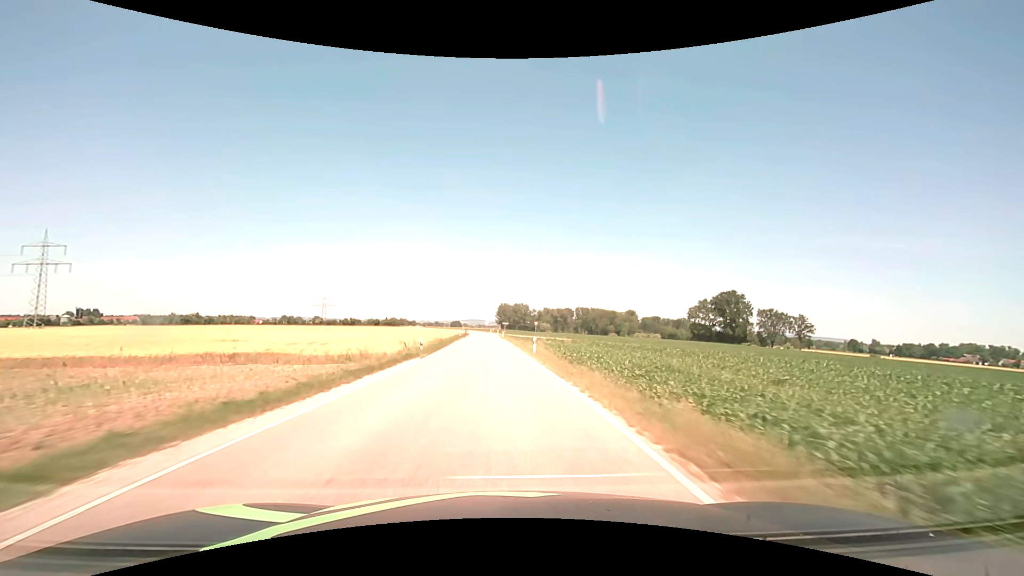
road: secondary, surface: asphalt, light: Day
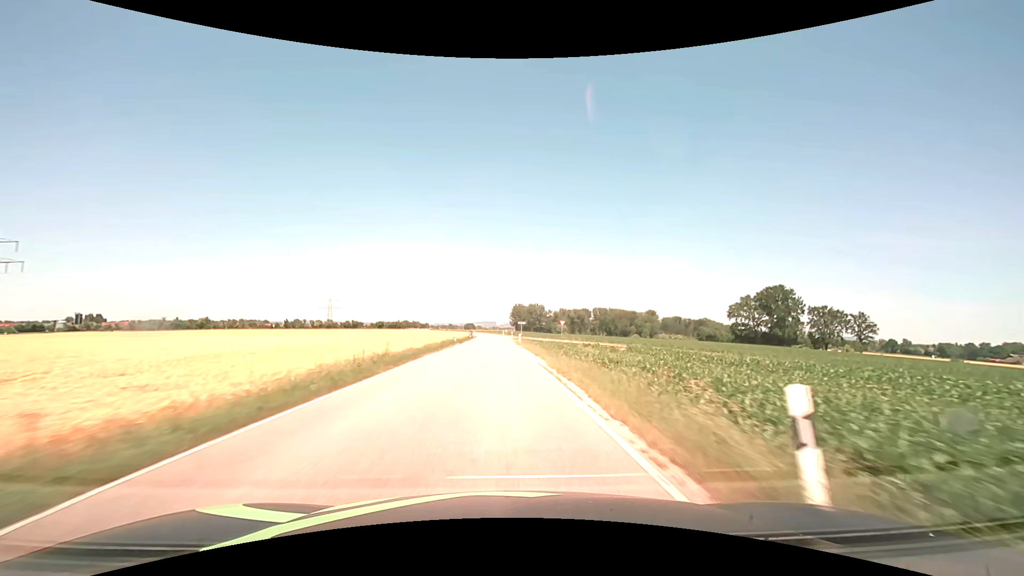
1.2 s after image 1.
(-0.4, +27.1) m; -2°
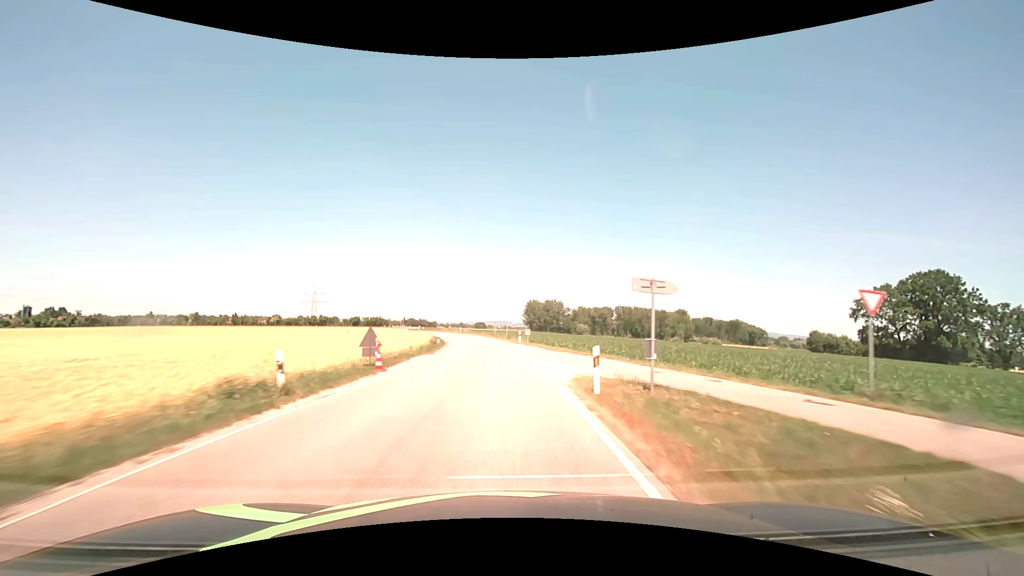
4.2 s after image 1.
(-0.9, +69.1) m; -2°
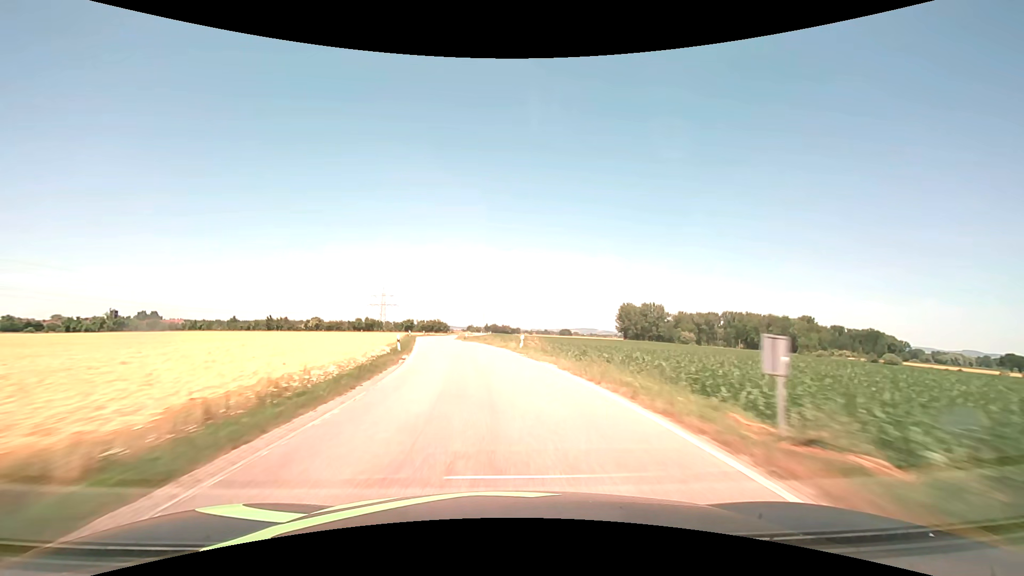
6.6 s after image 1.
(-3.2, +55.9) m; -9°
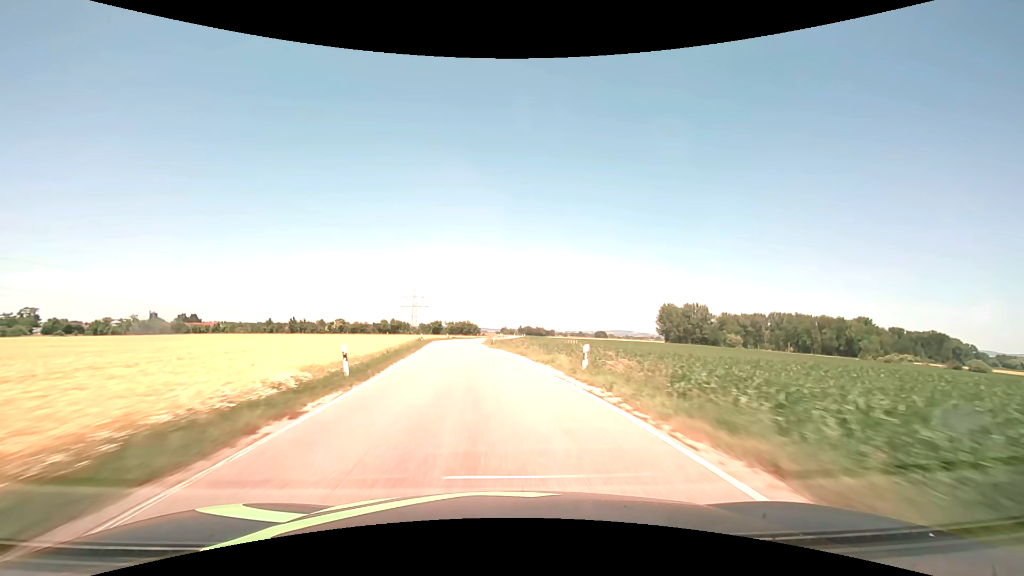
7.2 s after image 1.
(-0.5, +14.0) m; -4°
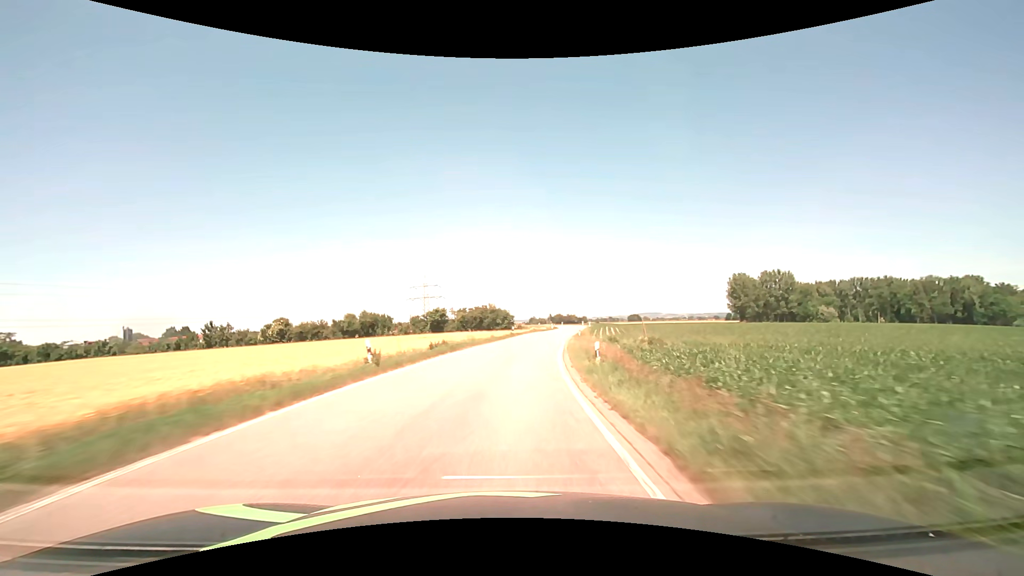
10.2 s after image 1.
(-5.8, +70.1) m; -4°
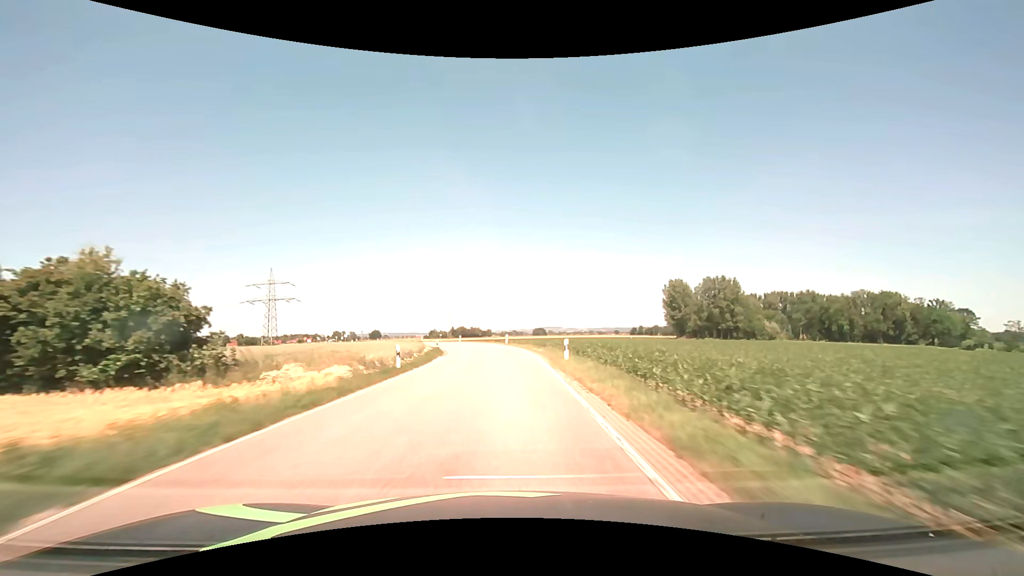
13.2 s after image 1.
(+8.8, +70.1) m; +11°
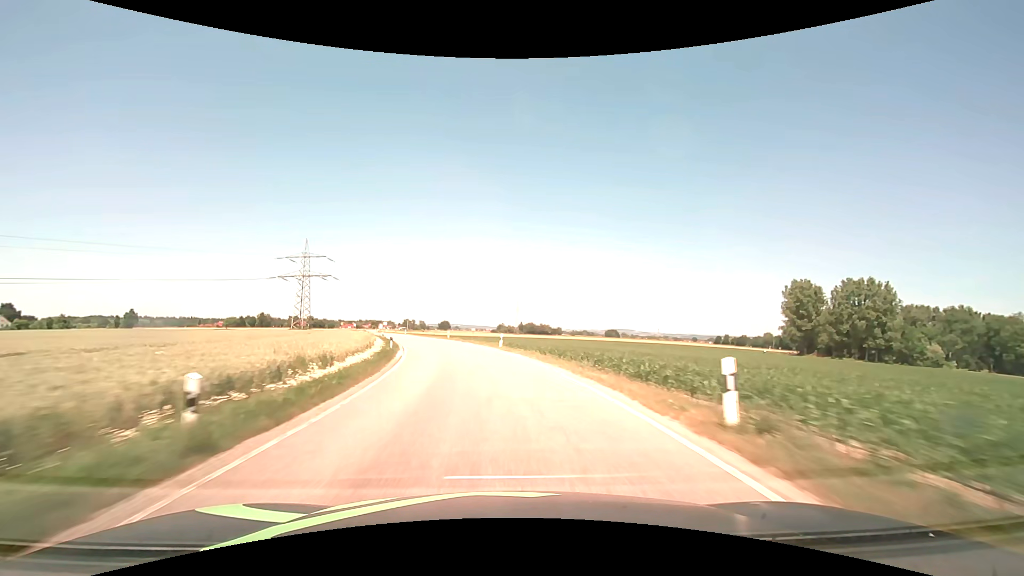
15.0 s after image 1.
(-1.5, +42.3) m; -7°
(0, +10) (-1, +20) (-3, +30) (-5, +40) (-7, +49) (-10, +59) (-13, +68) (-16, +78) (-20, +87) (-23, +97) m
